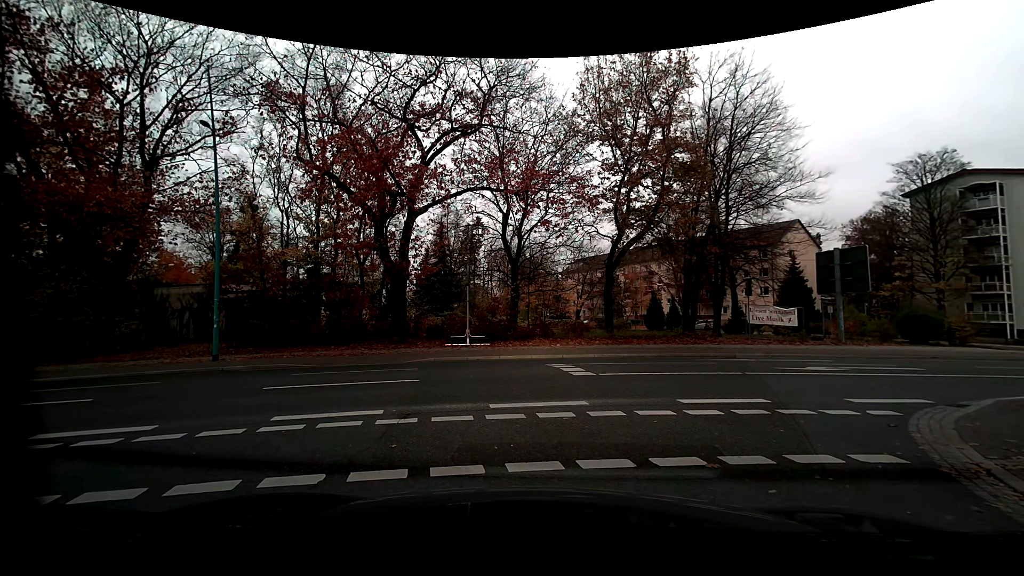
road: residential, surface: asphalt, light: Day
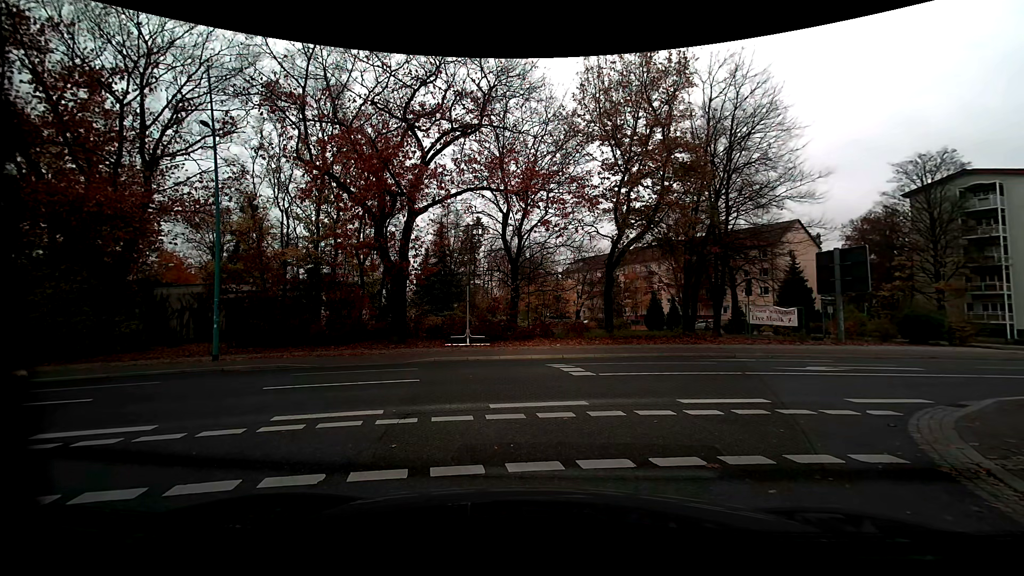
(0.0, 0.0) m; 0°
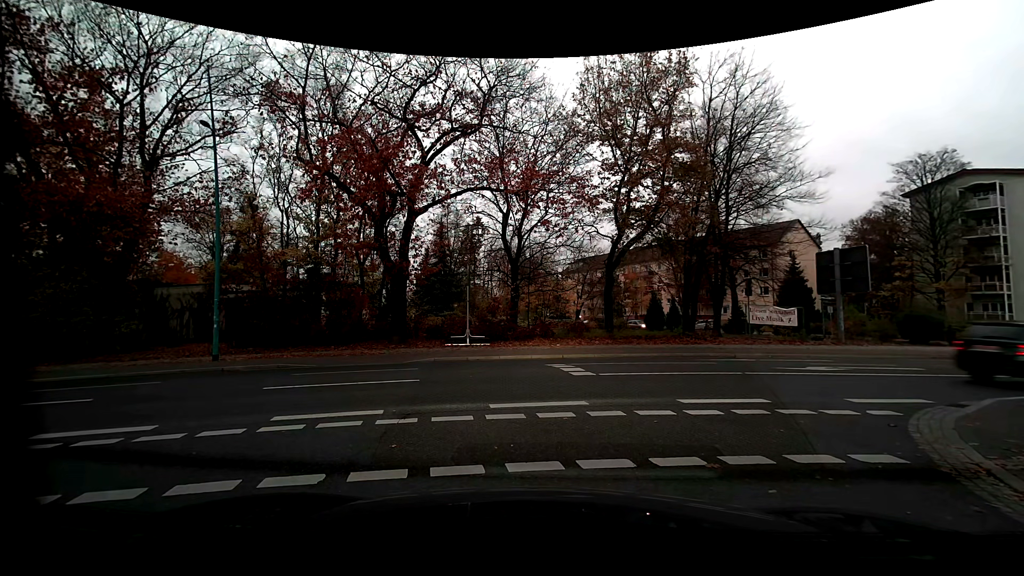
(0.0, 0.0) m; 0°
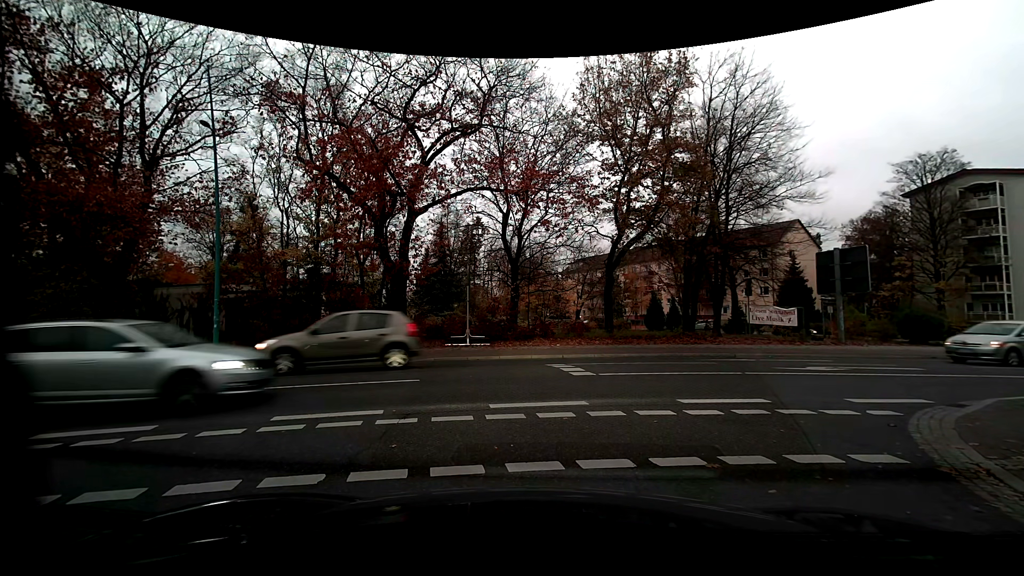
(0.0, 0.0) m; 0°
